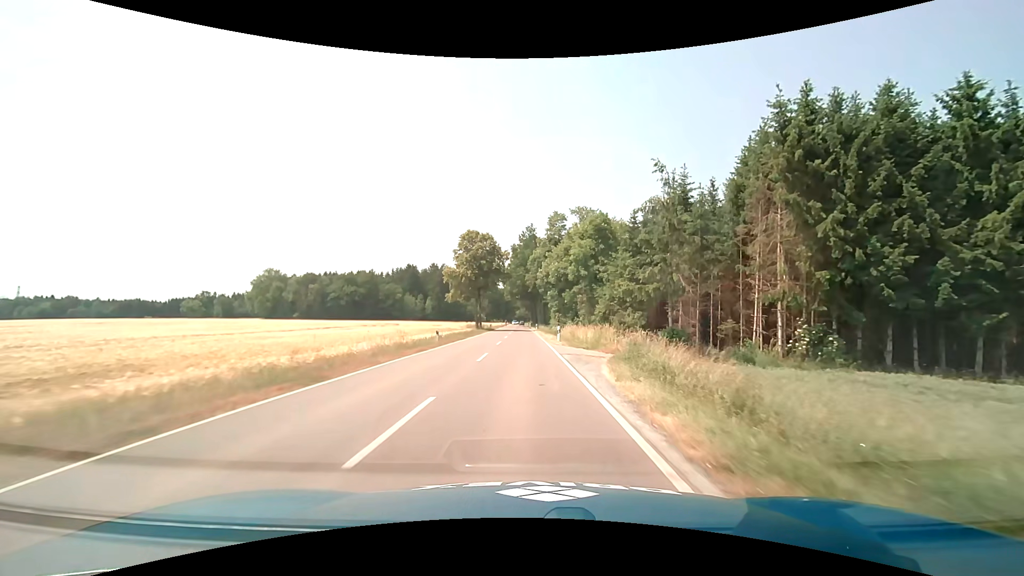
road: tertiary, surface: asphalt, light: Day
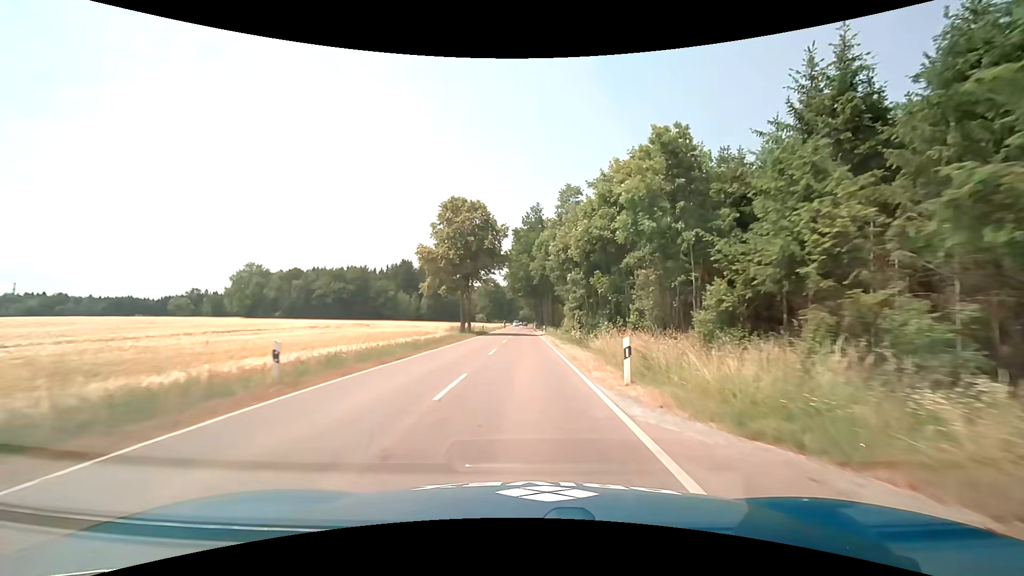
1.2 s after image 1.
(-0.1, +20.2) m; -1°
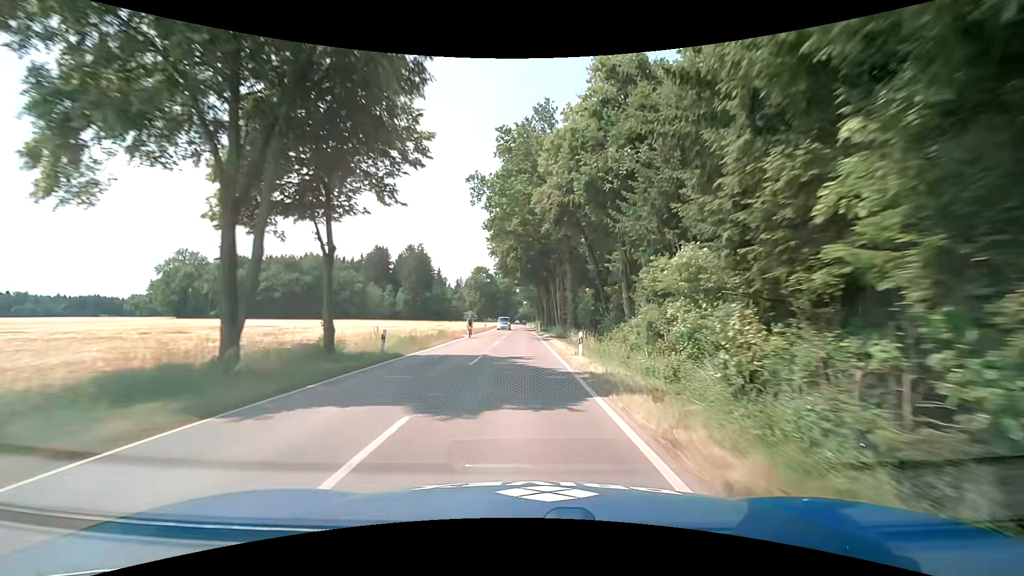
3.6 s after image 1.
(-0.1, +41.9) m; +1°
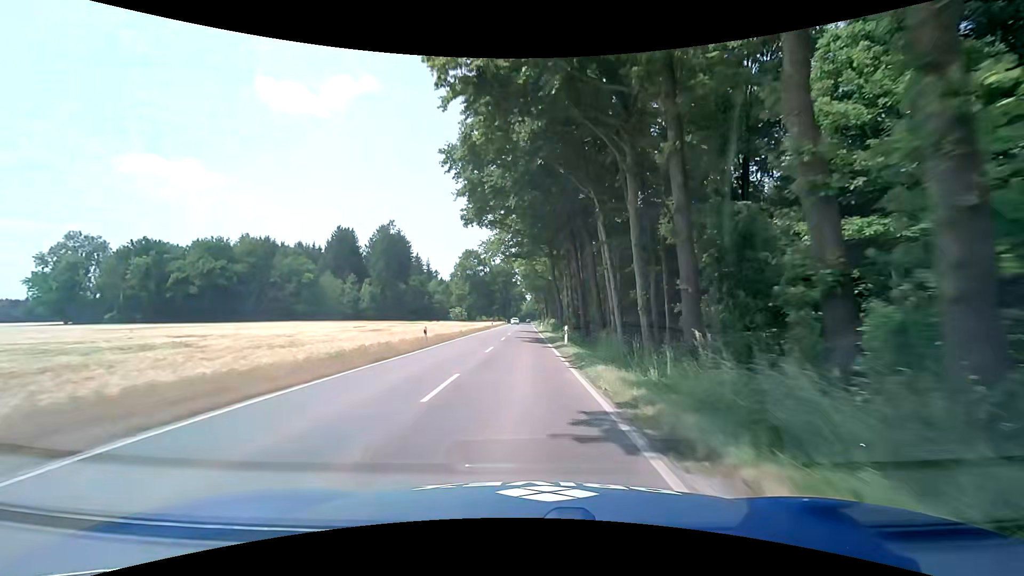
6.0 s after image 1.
(-0.7, +42.9) m; -1°
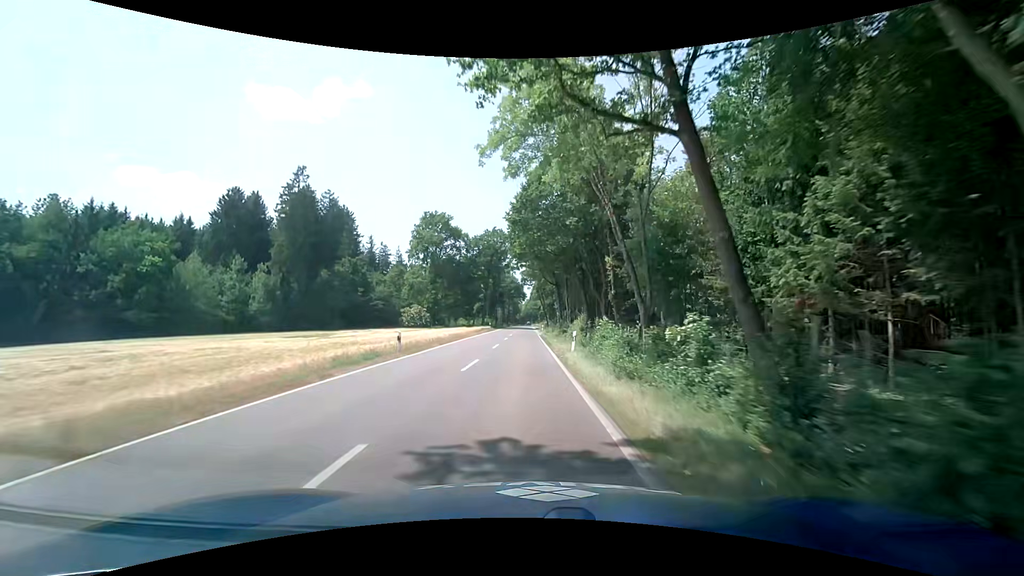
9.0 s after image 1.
(-0.2, +54.7) m; 0°
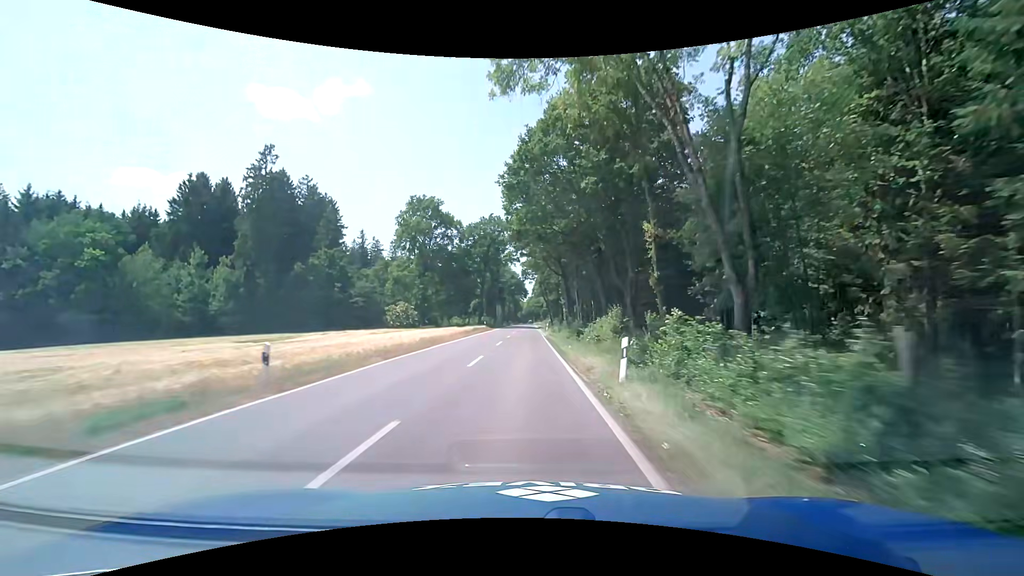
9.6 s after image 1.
(-0.1, +11.1) m; 0°
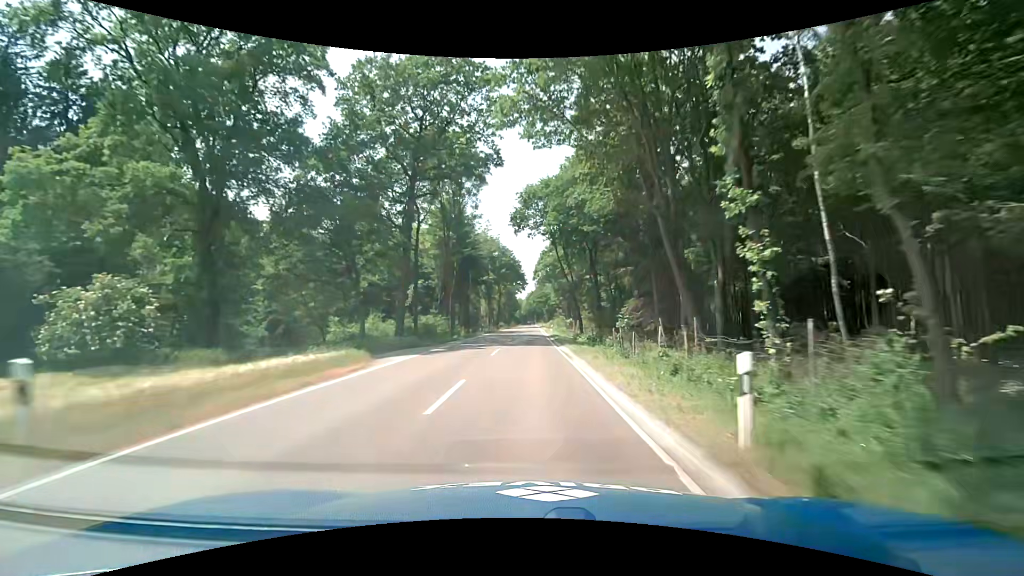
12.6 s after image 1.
(-0.4, +55.6) m; -1°
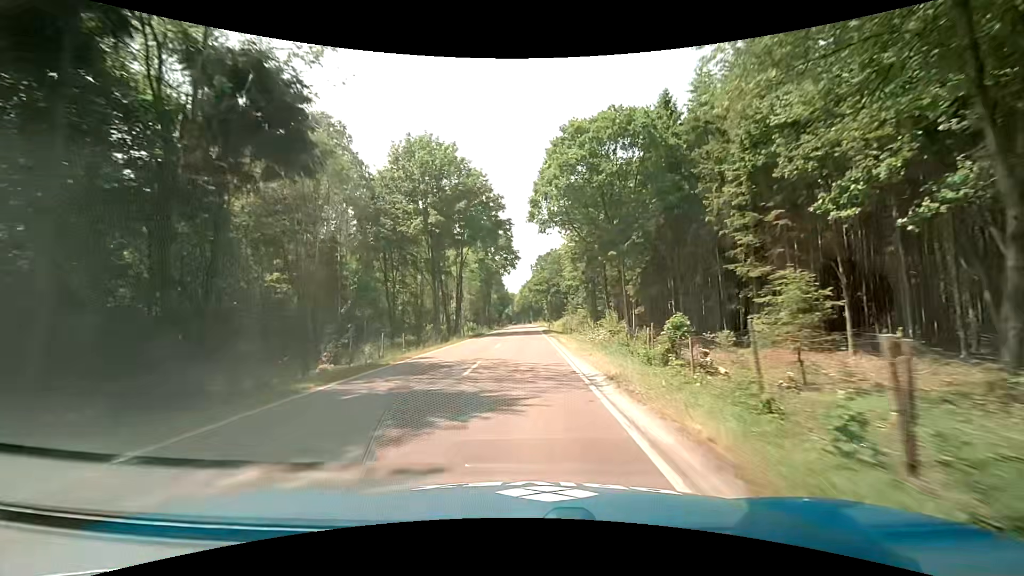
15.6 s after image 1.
(+0.5, +55.0) m; +1°
(0, +10) (0, +20) (0, +30) (0, +40) (0, +50) (0, +60) (0, +70) (0, +80) (-1, +90) (-1, +100) m
